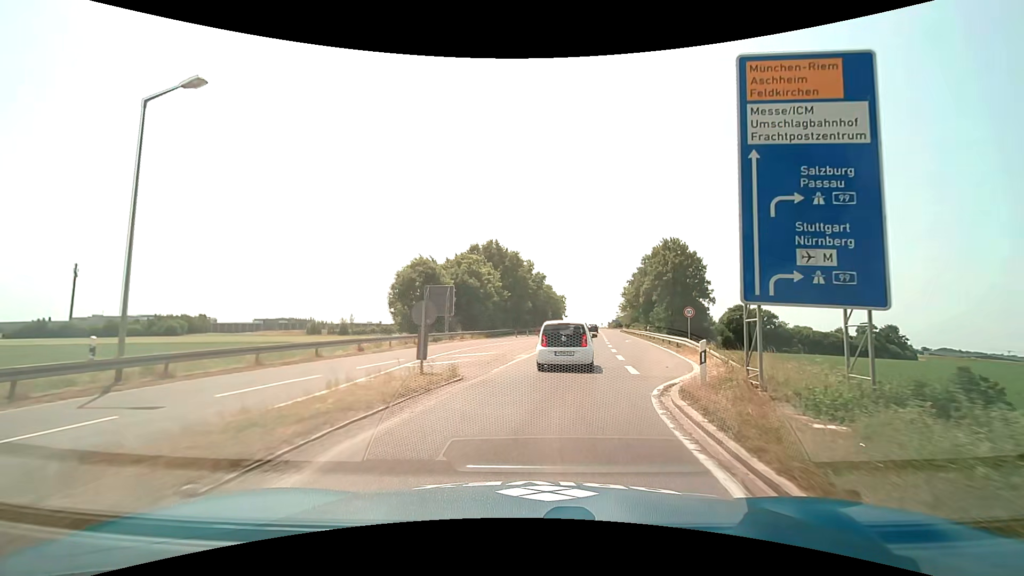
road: secondary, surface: asphalt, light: Day
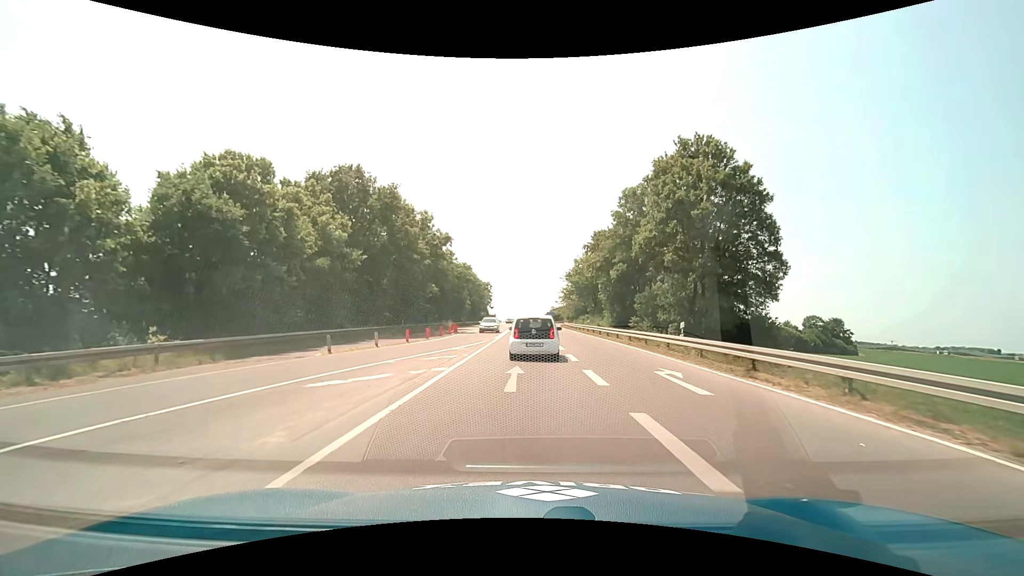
(+3.8, +34.1) m; +8°
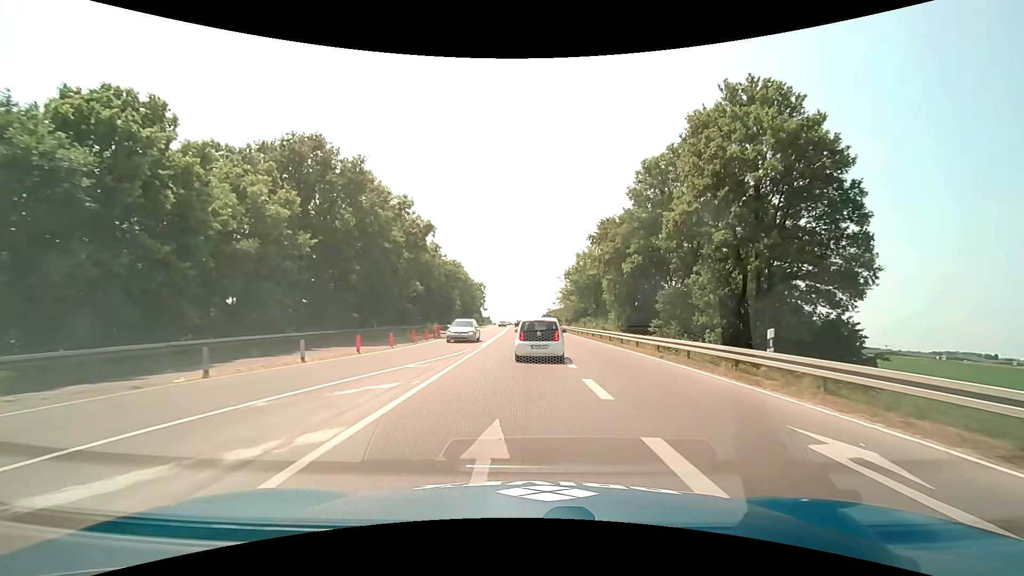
(0.0, +7.4) m; 0°
(0, +10) (0, +20) (+1, +30) (+2, +40) (+2, +50) (+2, +60) (+3, +70) (+3, +80) (+3, +90) (+4, +100) m
